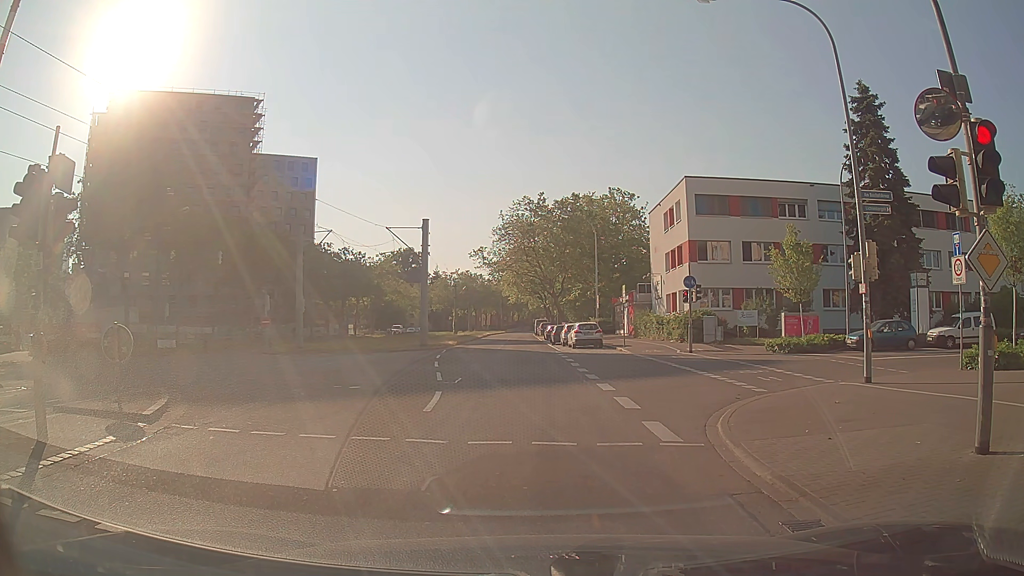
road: tertiary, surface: asphalt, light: Day
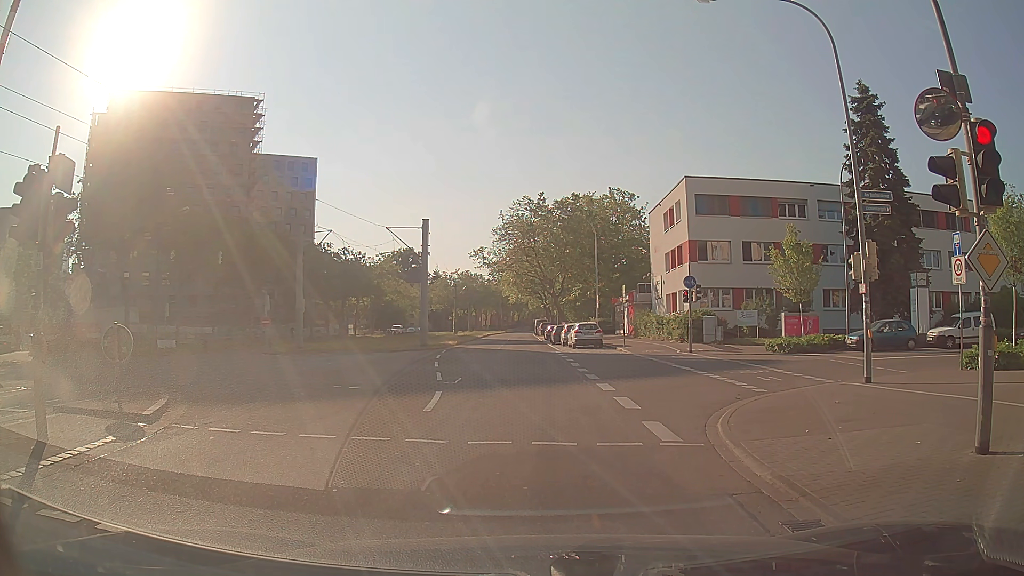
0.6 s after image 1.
(0.0, 0.0) m; 0°
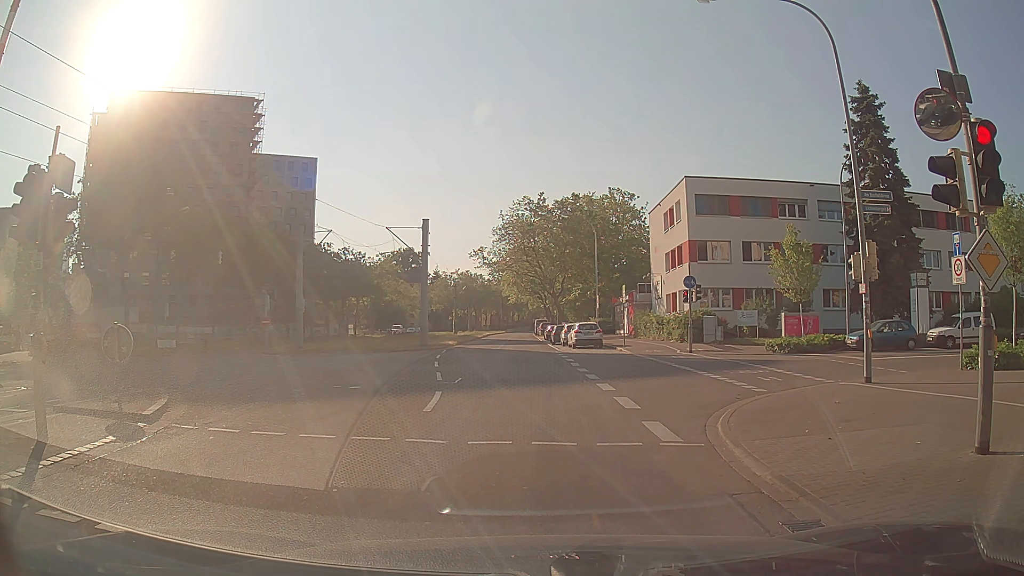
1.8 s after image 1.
(0.0, 0.0) m; 0°
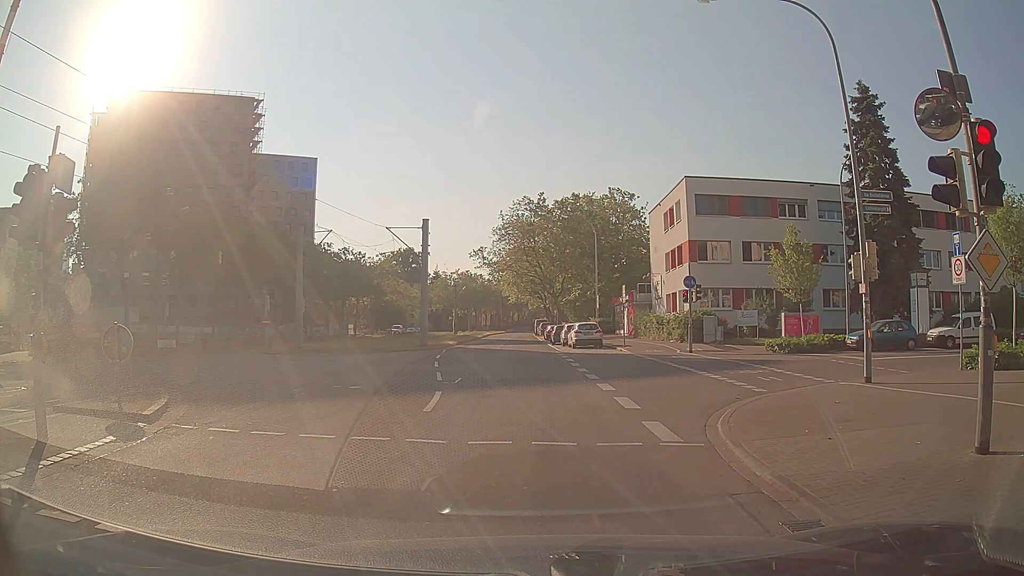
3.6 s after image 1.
(0.0, 0.0) m; 0°
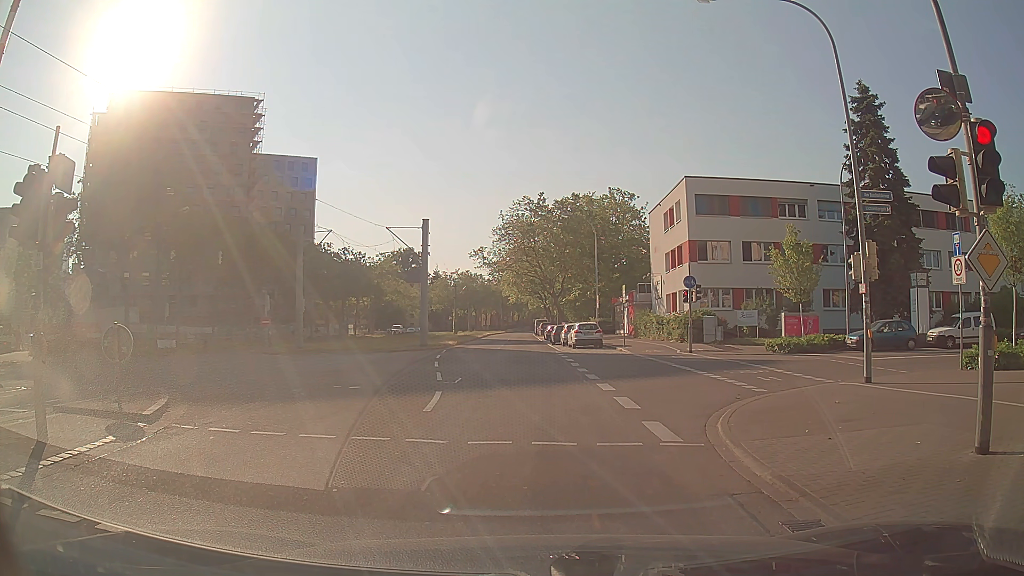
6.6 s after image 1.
(0.0, 0.0) m; 0°
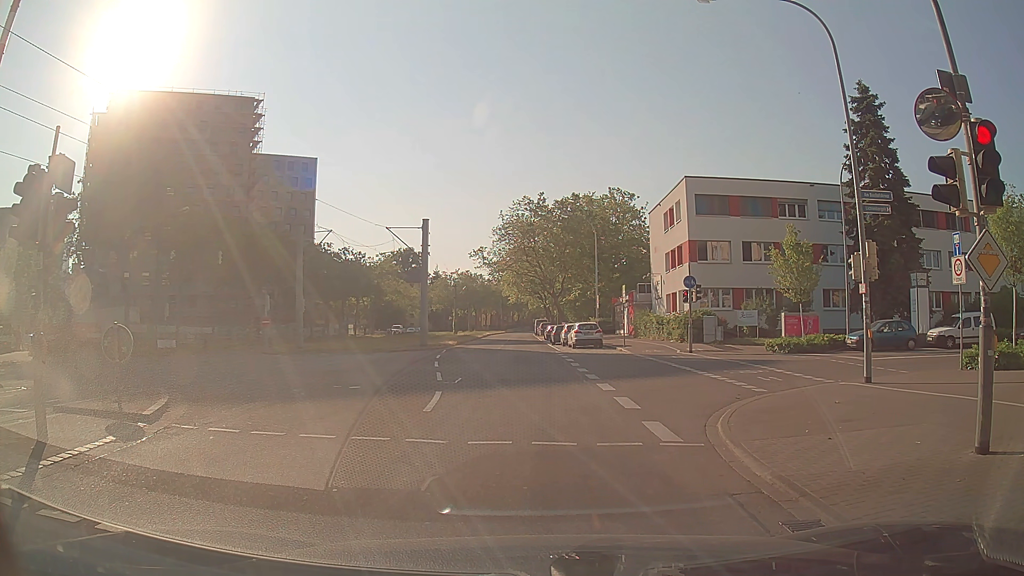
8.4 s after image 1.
(0.0, 0.0) m; 0°
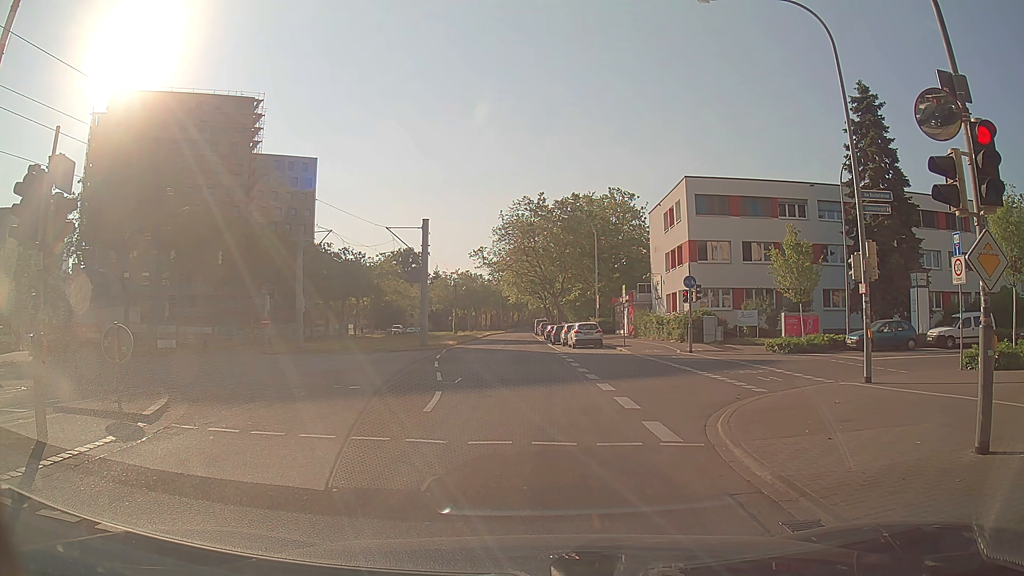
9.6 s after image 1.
(0.0, 0.0) m; 0°
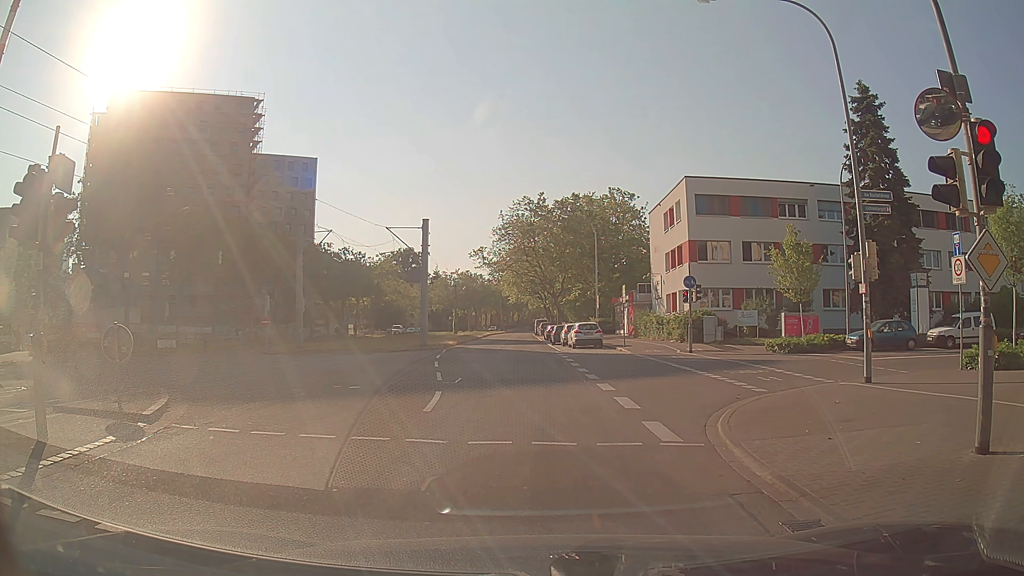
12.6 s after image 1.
(0.0, 0.0) m; 0°
